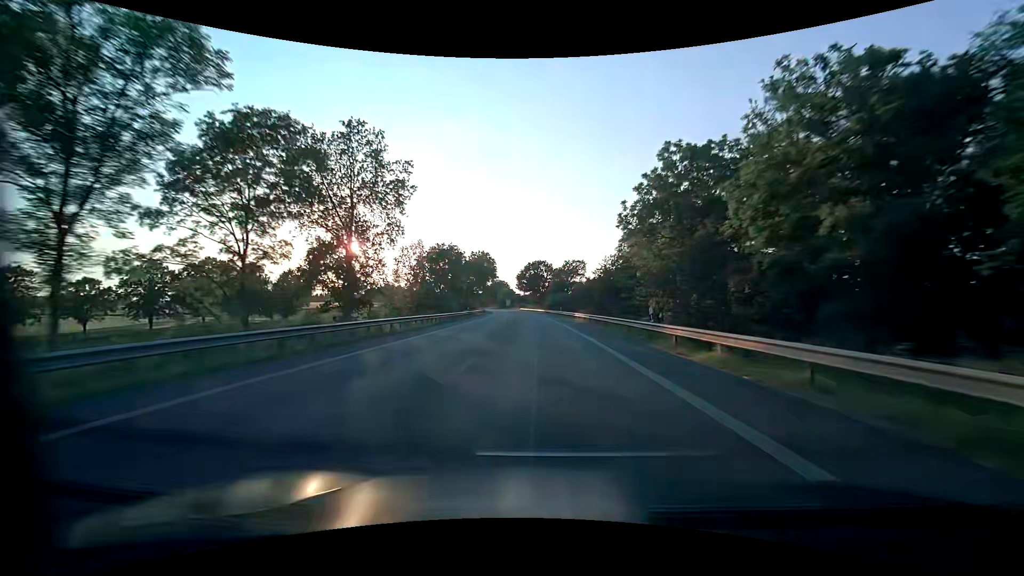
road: primary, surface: asphalt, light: Day
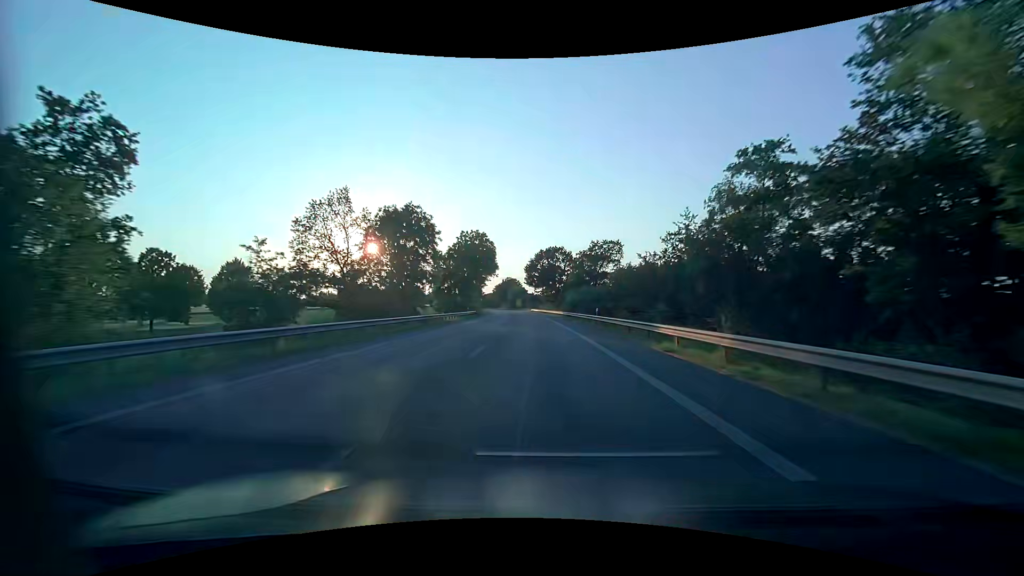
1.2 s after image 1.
(-0.5, +32.6) m; -2°
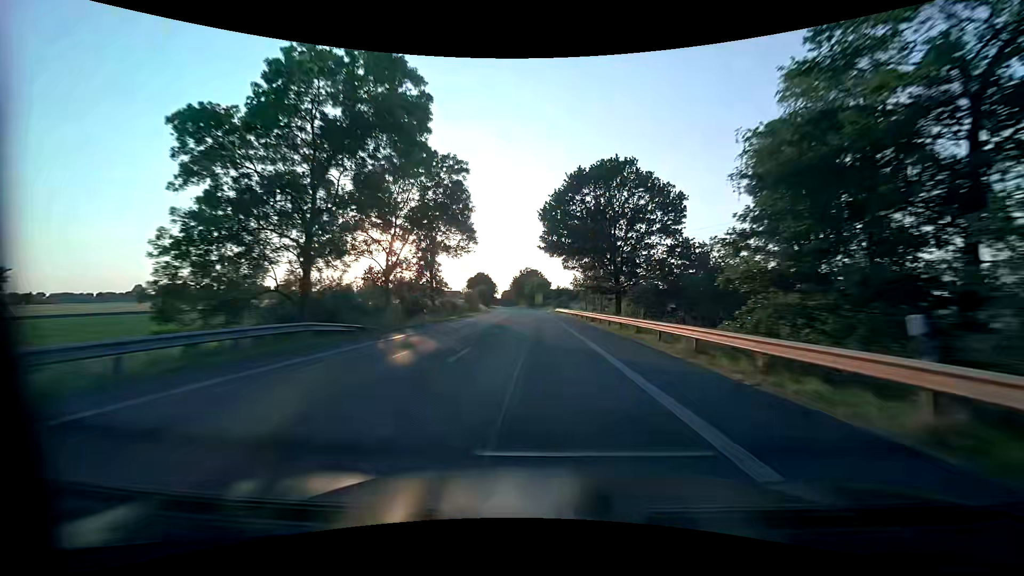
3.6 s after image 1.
(-1.8, +61.9) m; -3°
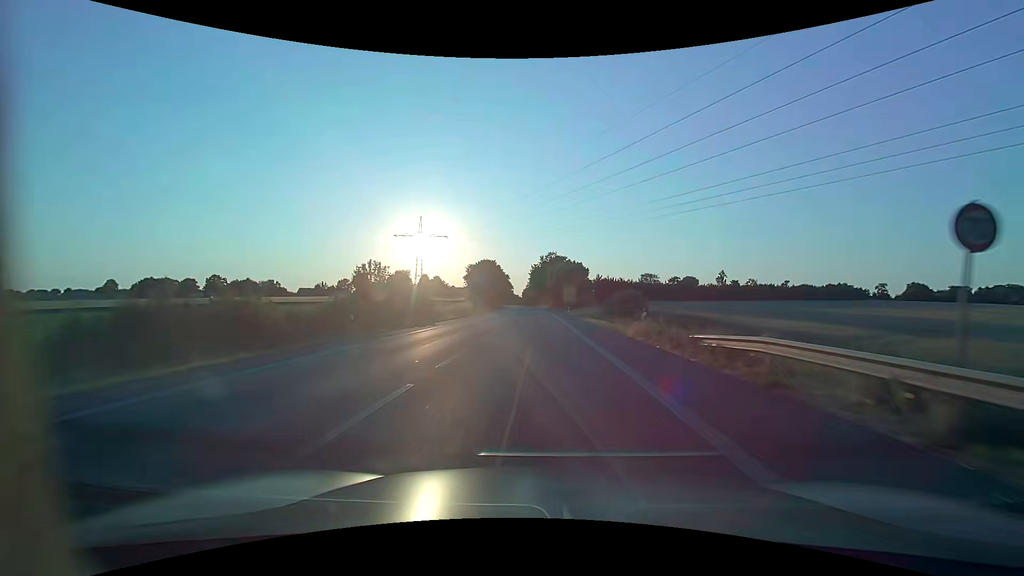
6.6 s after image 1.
(-1.9, +67.5) m; -3°
